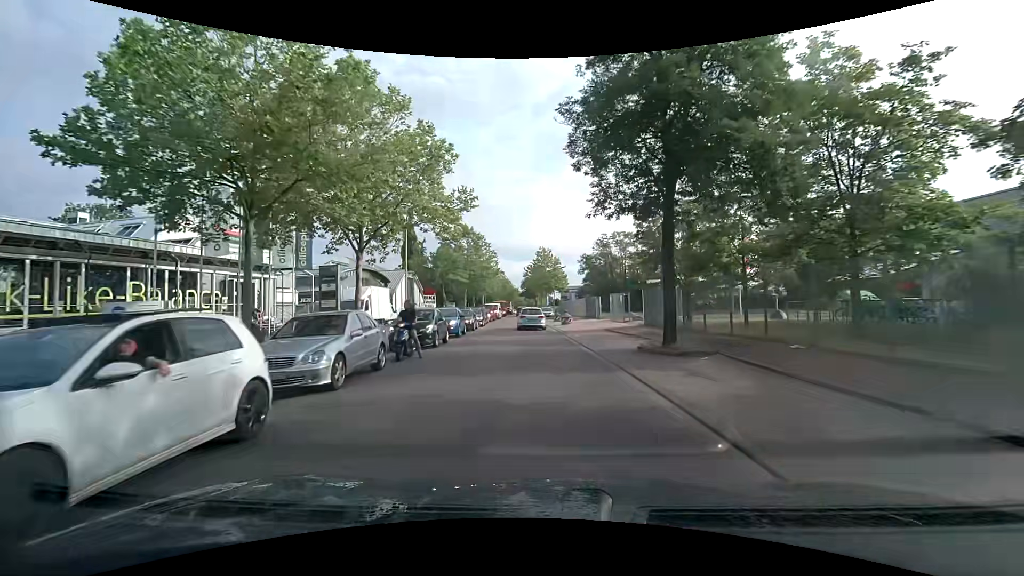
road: unclassified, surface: asphalt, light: Day
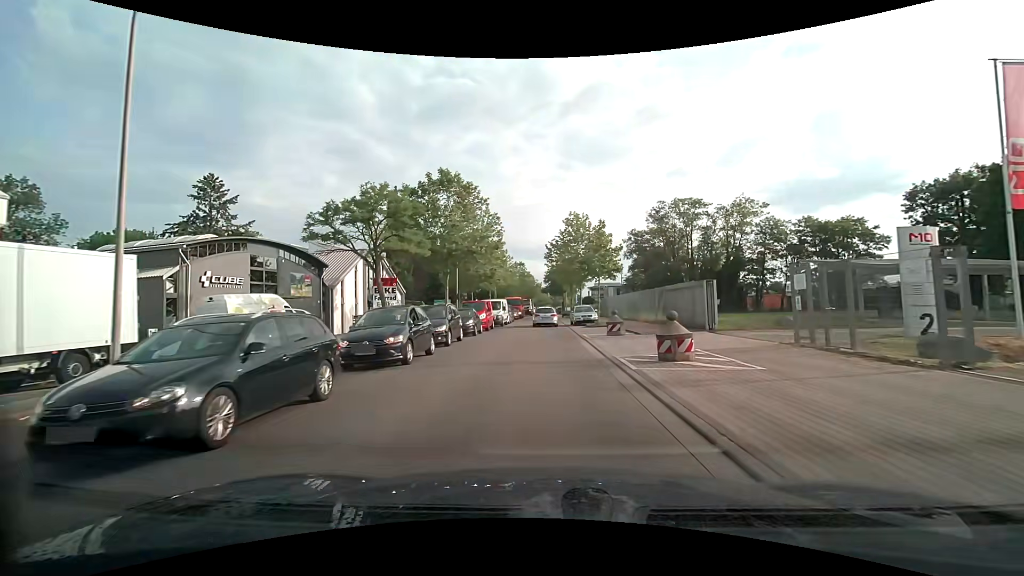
(-0.8, +26.3) m; -3°
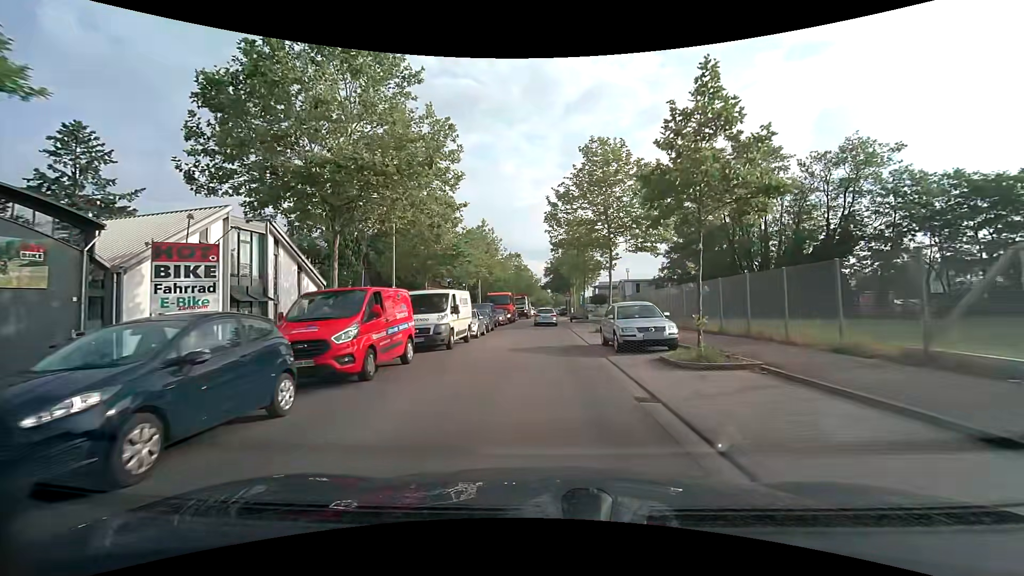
(-0.1, +21.2) m; 0°
(0, +10) (0, +20) (0, +30) (0, +40) (0, +50) (0, +60) (0, +70) (+1, +80) (+1, +90) (+1, +100) m
